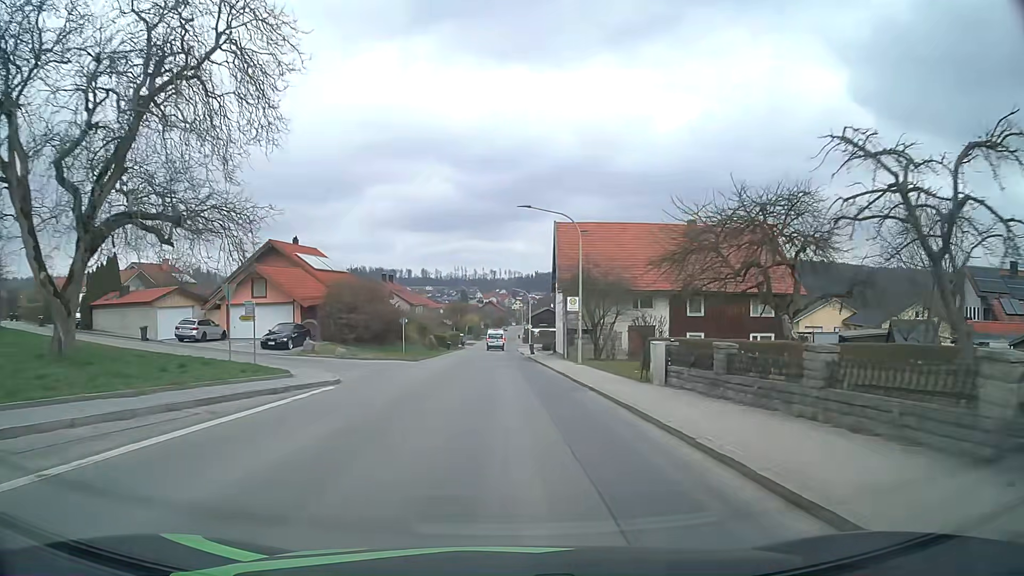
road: tertiary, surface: asphalt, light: Day
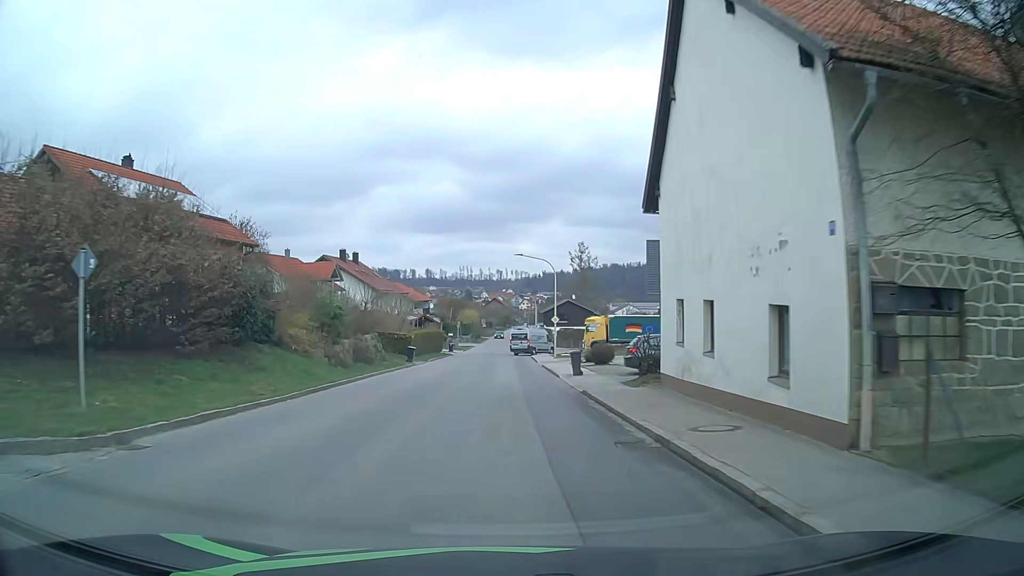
(0.0, +32.6) m; 0°
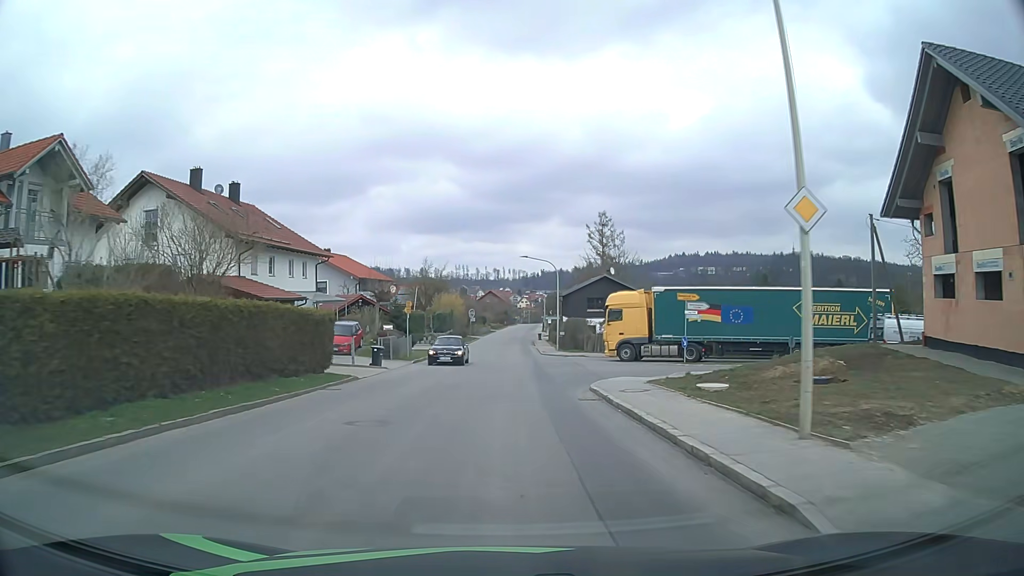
(-0.2, +40.0) m; 0°
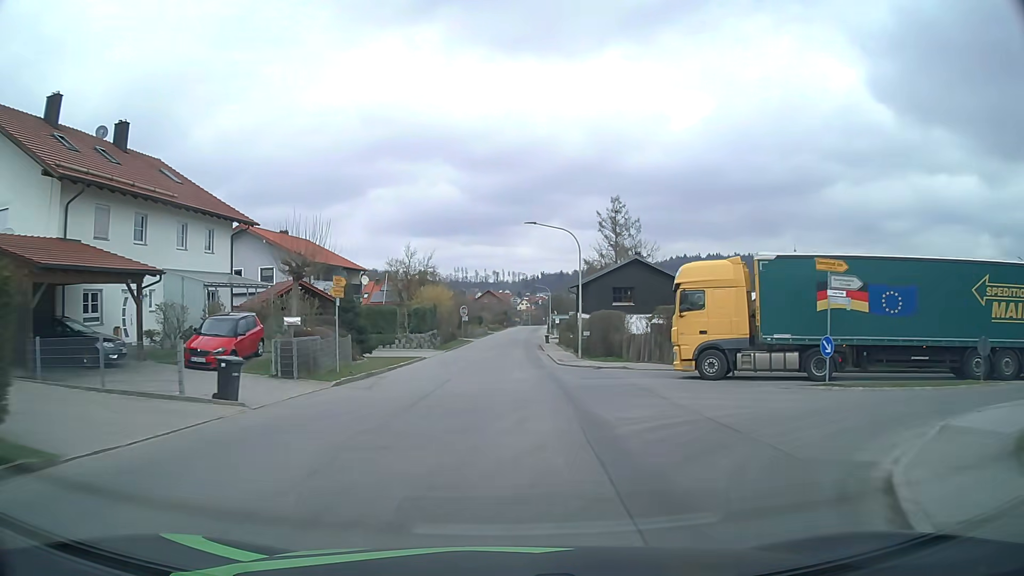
(0.0, +16.0) m; 0°
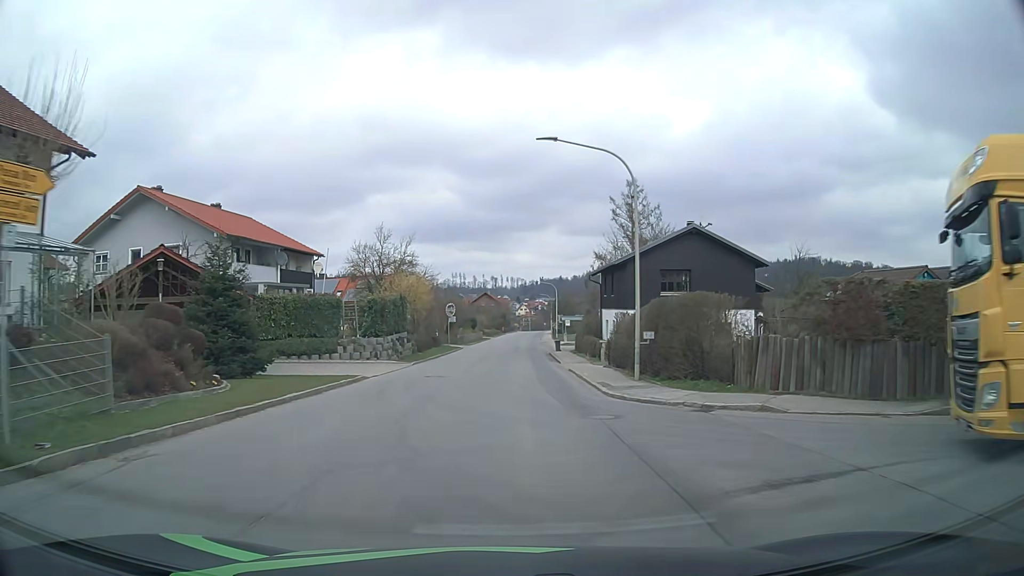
(+0.1, +16.1) m; +1°
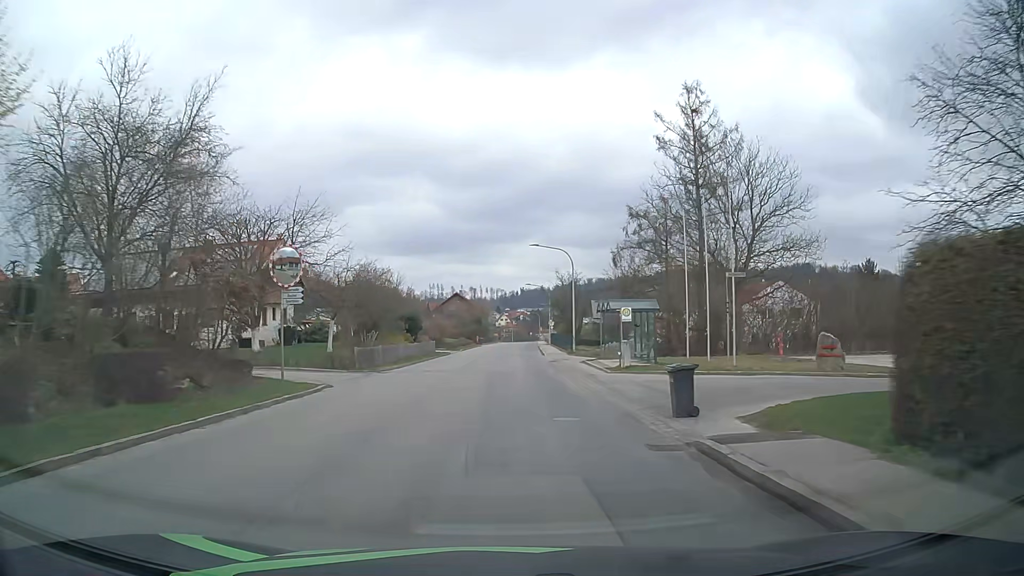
(+0.3, +41.3) m; +1°
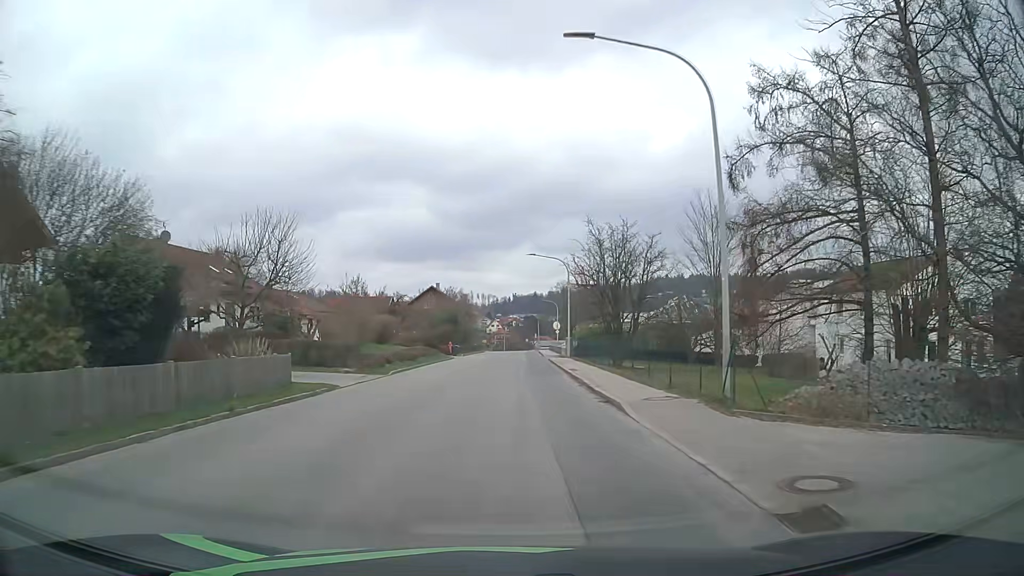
(+0.2, +33.3) m; +1°
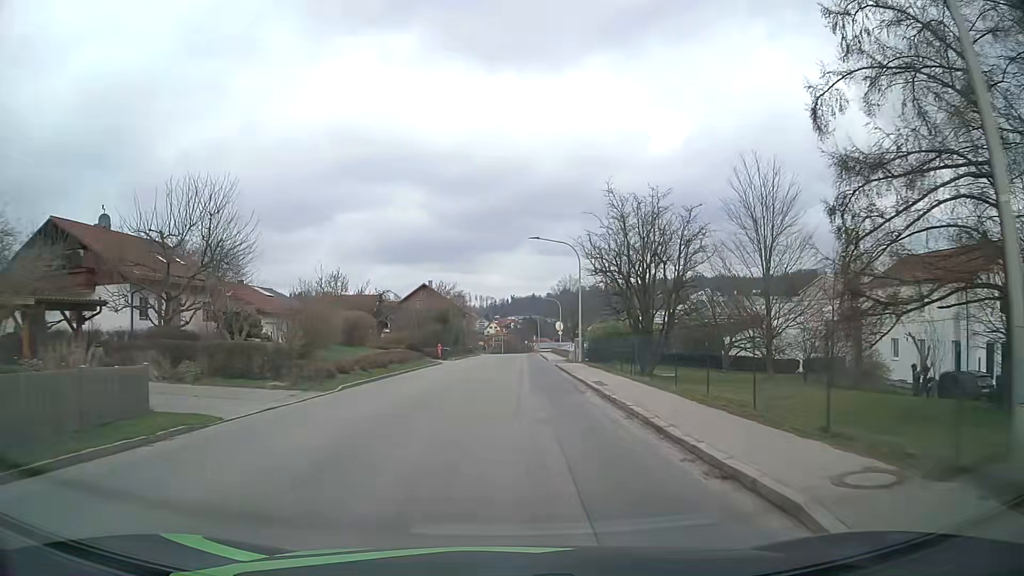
(0.0, +8.3) m; 0°
(0, +10) (0, +20) (0, +30) (+1, +40) (+1, +50) (+1, +60) (+1, +70) (+2, +80) (+2, +90) (+2, +100) m
